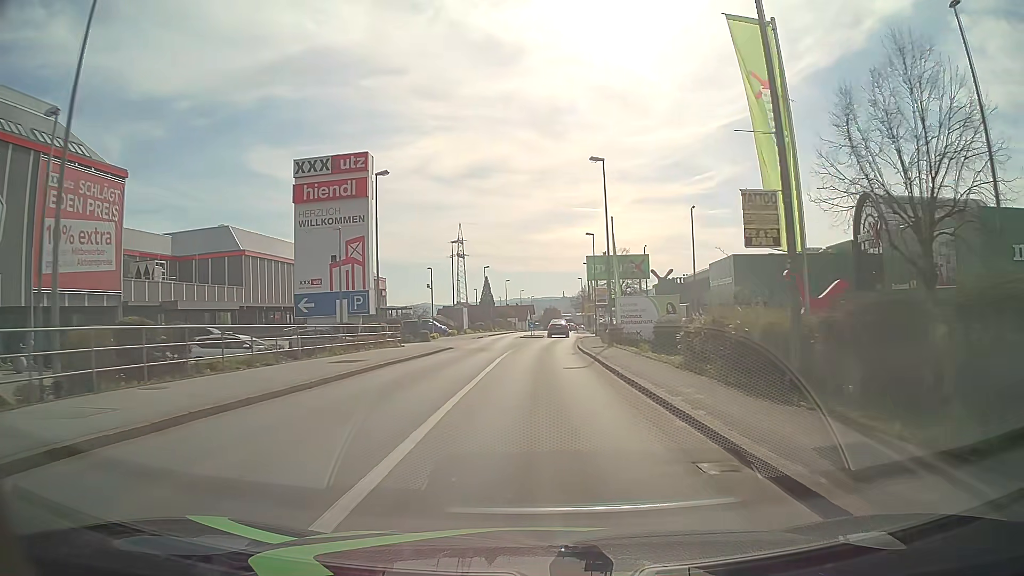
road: tertiary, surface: asphalt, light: Day
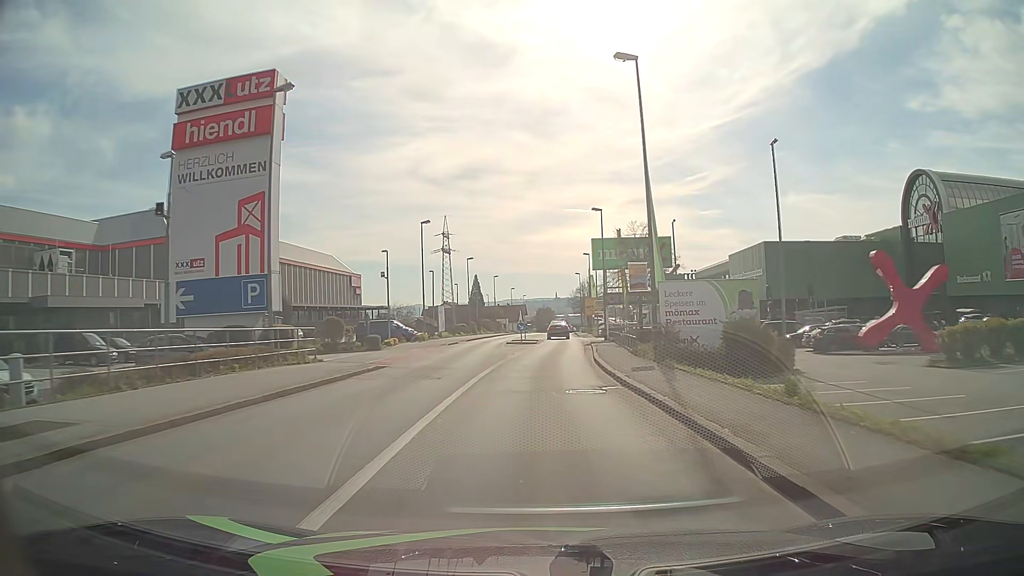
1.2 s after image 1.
(+0.1, +15.2) m; +1°
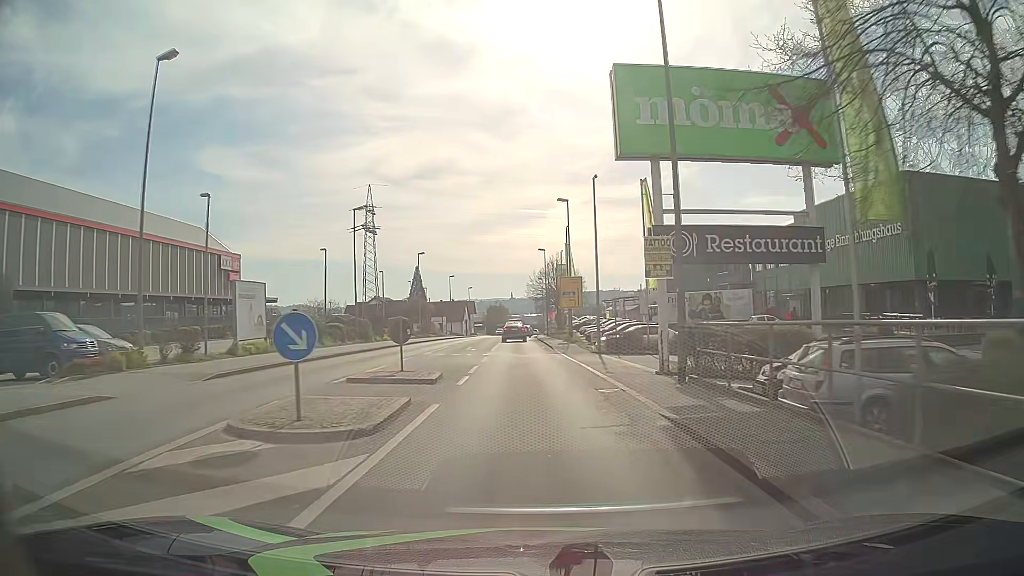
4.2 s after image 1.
(+1.4, +38.0) m; +4°
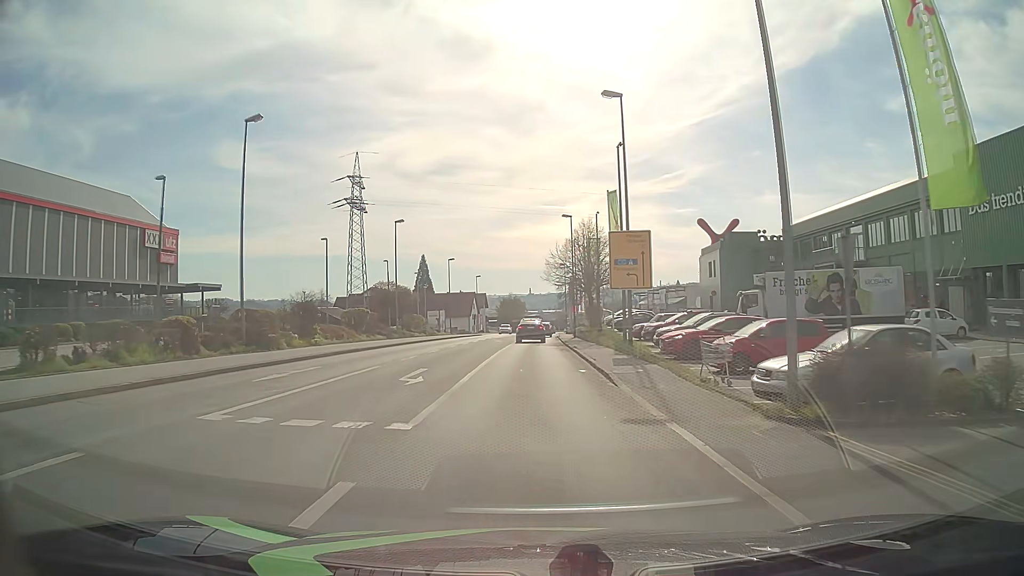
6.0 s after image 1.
(-0.4, +22.4) m; -1°
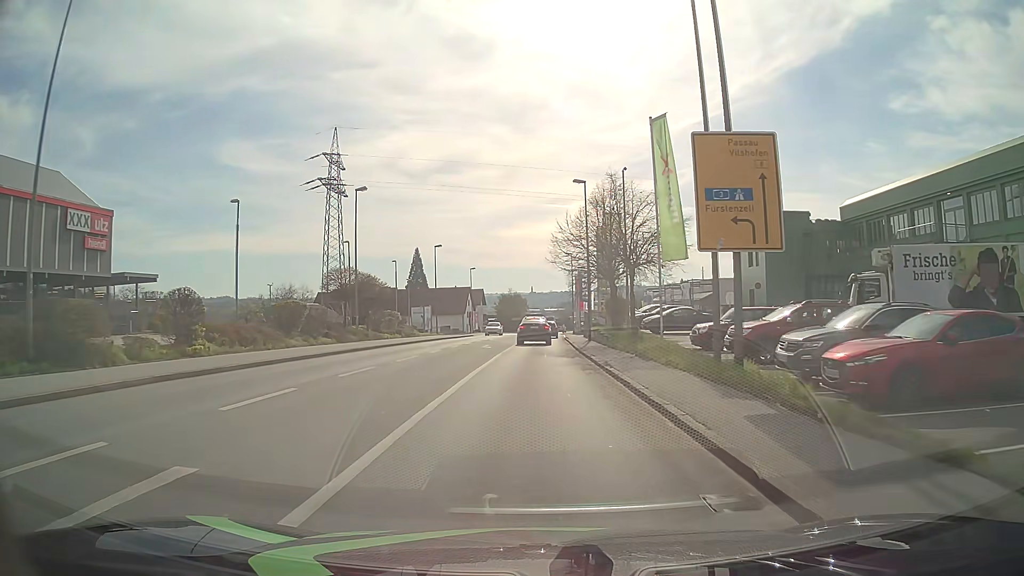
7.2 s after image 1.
(-0.1, +13.4) m; 0°
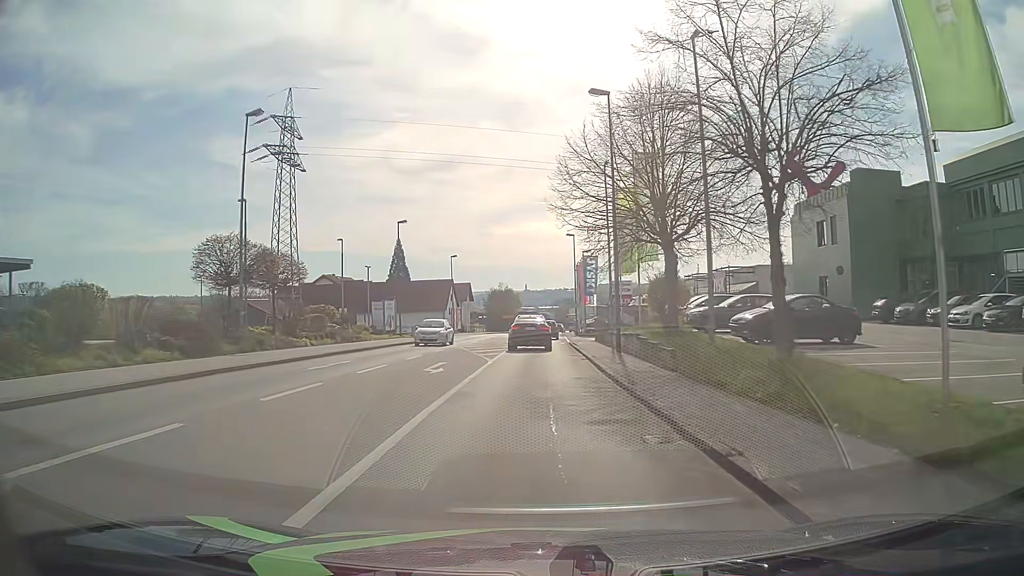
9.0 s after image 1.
(+0.1, +16.8) m; +1°
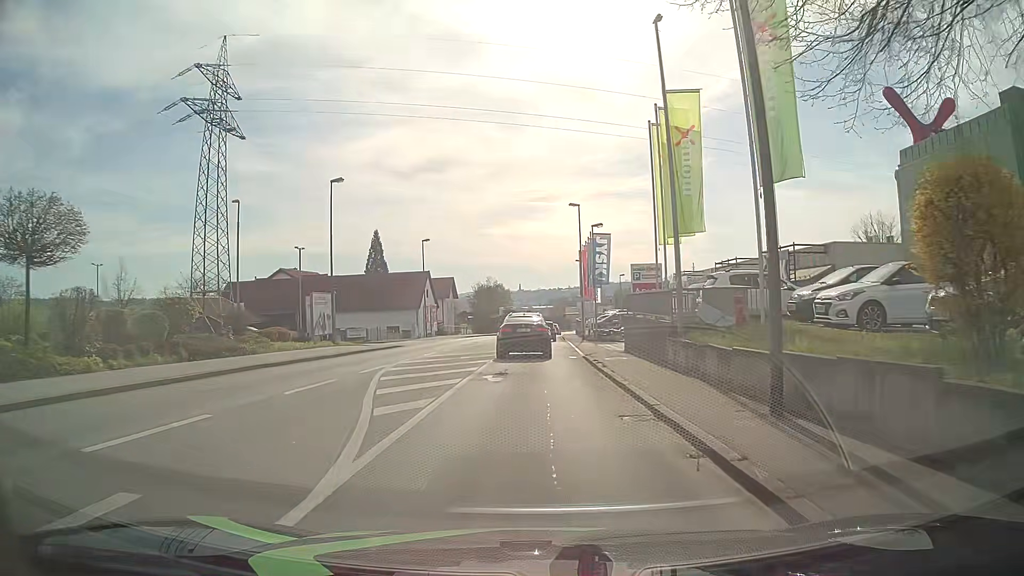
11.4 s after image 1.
(+0.1, +17.1) m; 0°
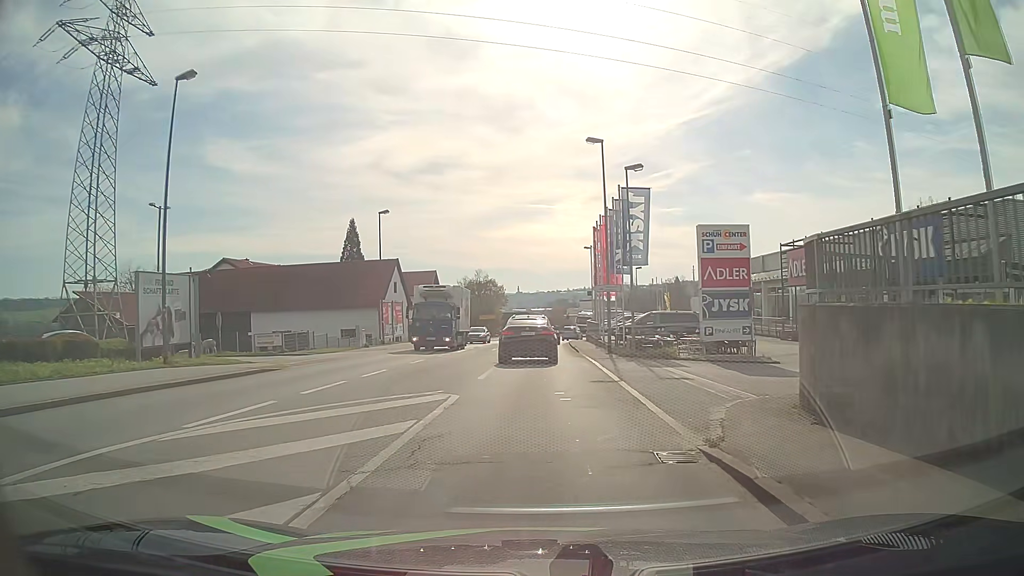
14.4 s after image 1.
(+0.2, +18.9) m; 0°
(0, +10) (0, +20) (0, +30) (+1, +40) (+1, +50) (+1, +60) (+3, +70) (+5, +80) (+8, +89) (+11, +99) m
